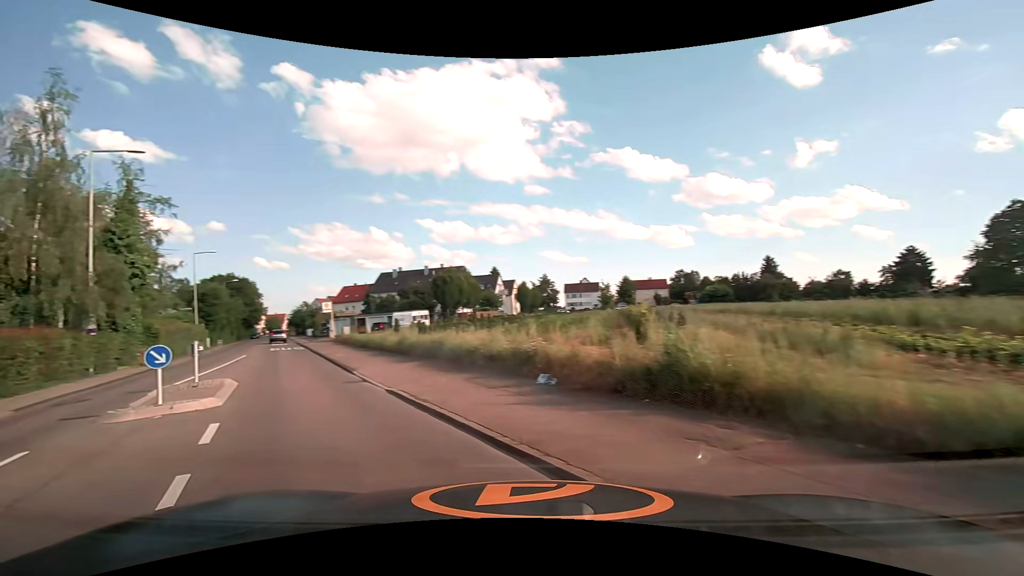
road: tertiary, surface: asphalt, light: Day
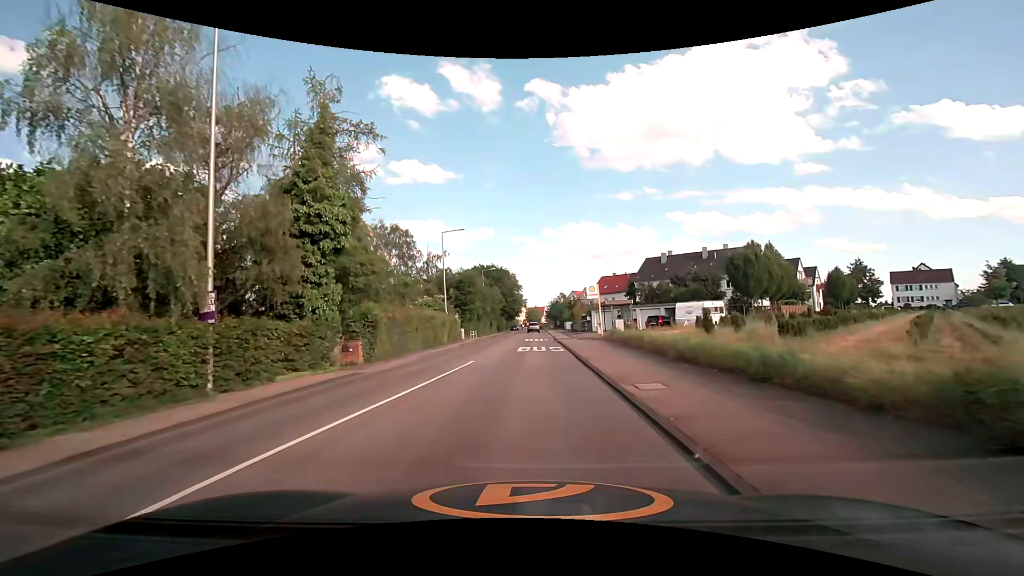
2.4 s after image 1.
(-6.5, +14.6) m; -31°
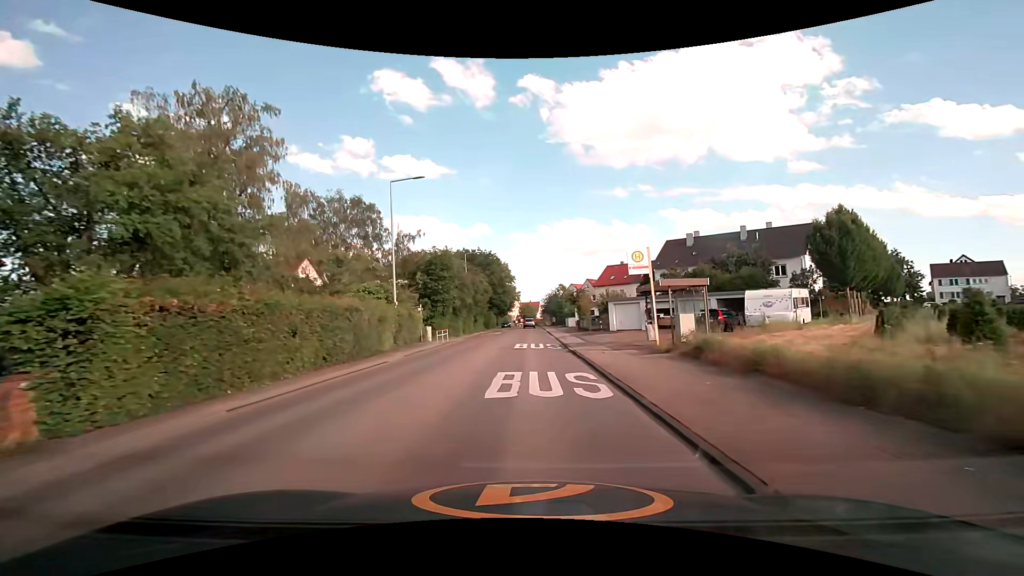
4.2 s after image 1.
(-0.2, +15.6) m; 0°
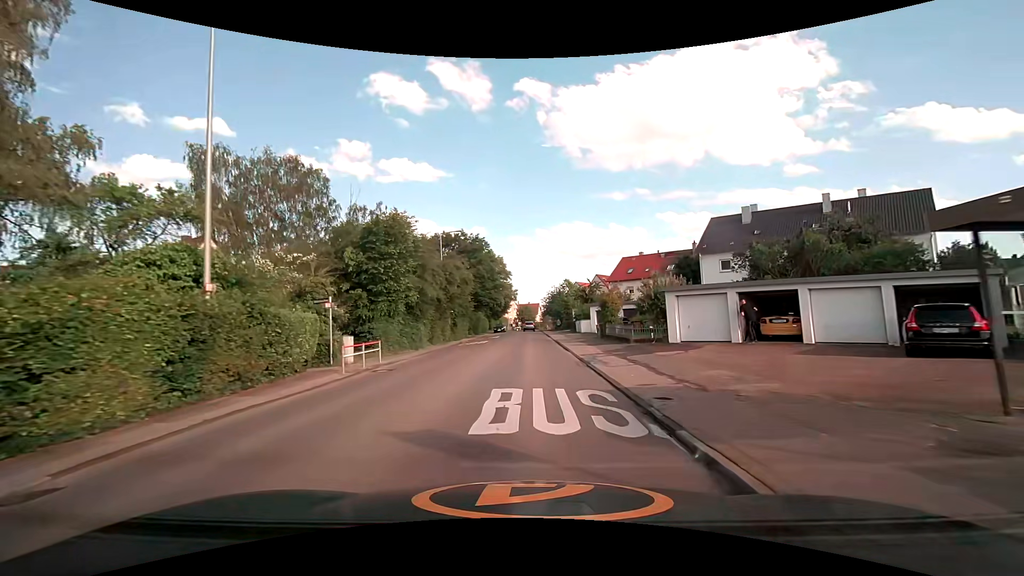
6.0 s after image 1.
(+0.1, +17.2) m; 0°
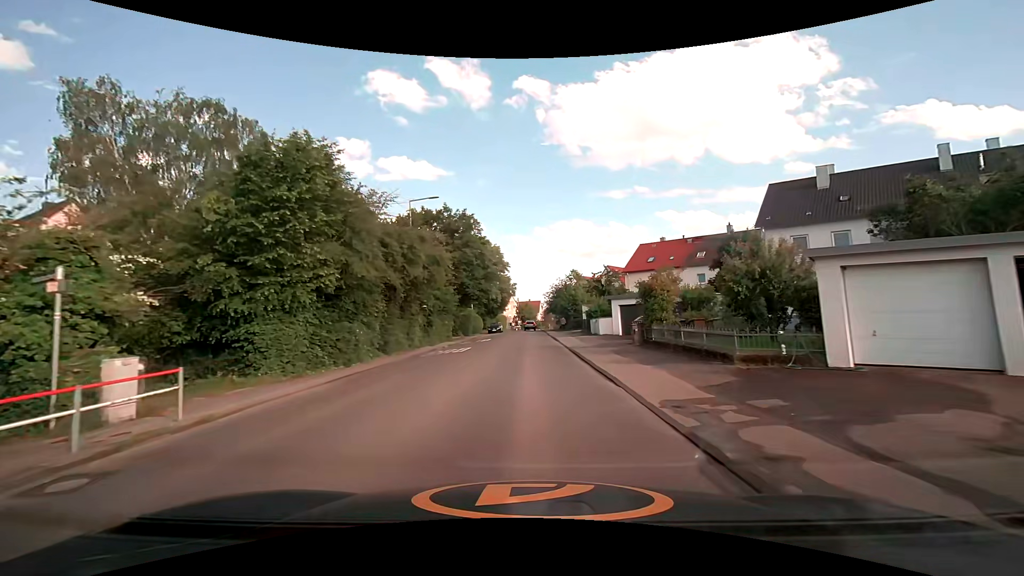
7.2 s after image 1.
(+0.1, +12.2) m; 0°
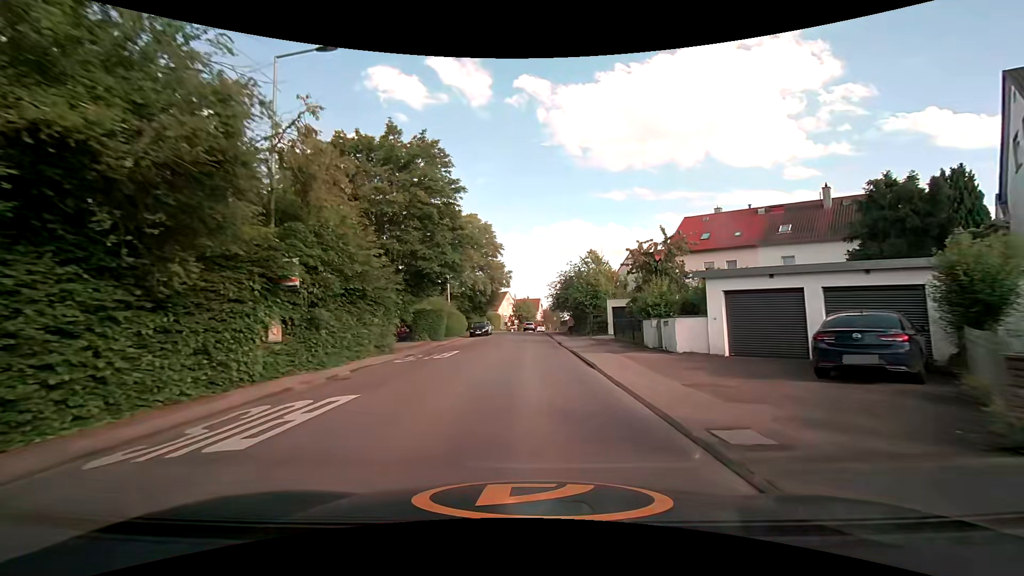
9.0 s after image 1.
(0.0, +19.0) m; 0°
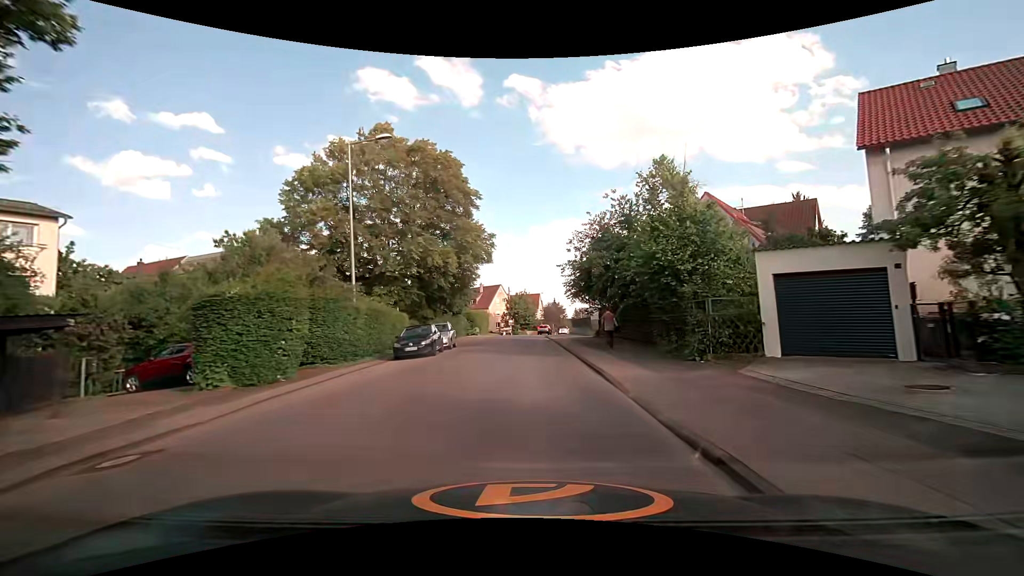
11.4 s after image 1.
(+0.3, +26.1) m; +1°
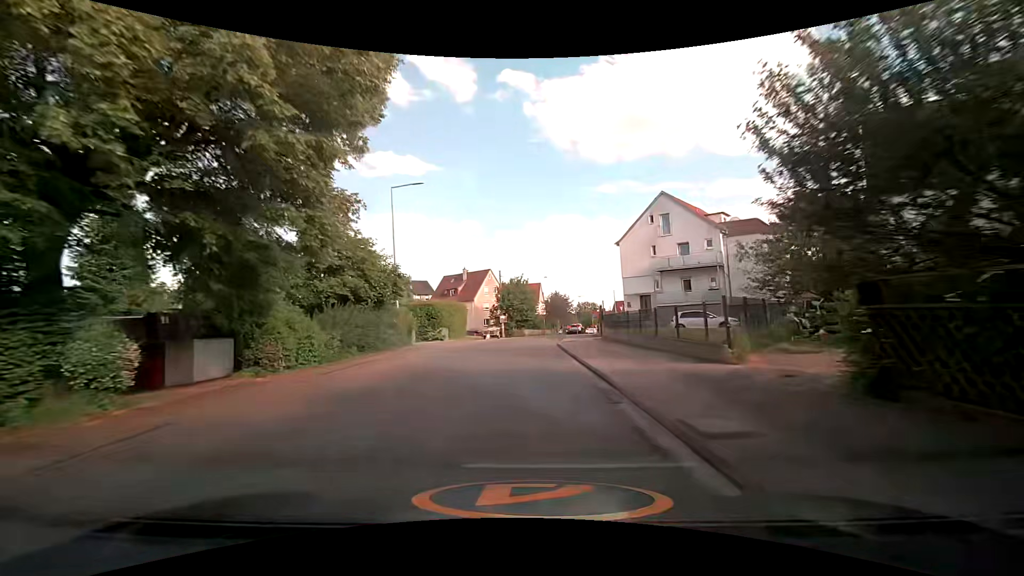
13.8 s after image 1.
(-0.1, +26.6) m; 0°
(0, +10) (0, +20) (0, +30) (+1, +40) (+2, +50) (+4, +60) (+6, +70) (+8, +79) (+10, +89) (+12, +99) m
